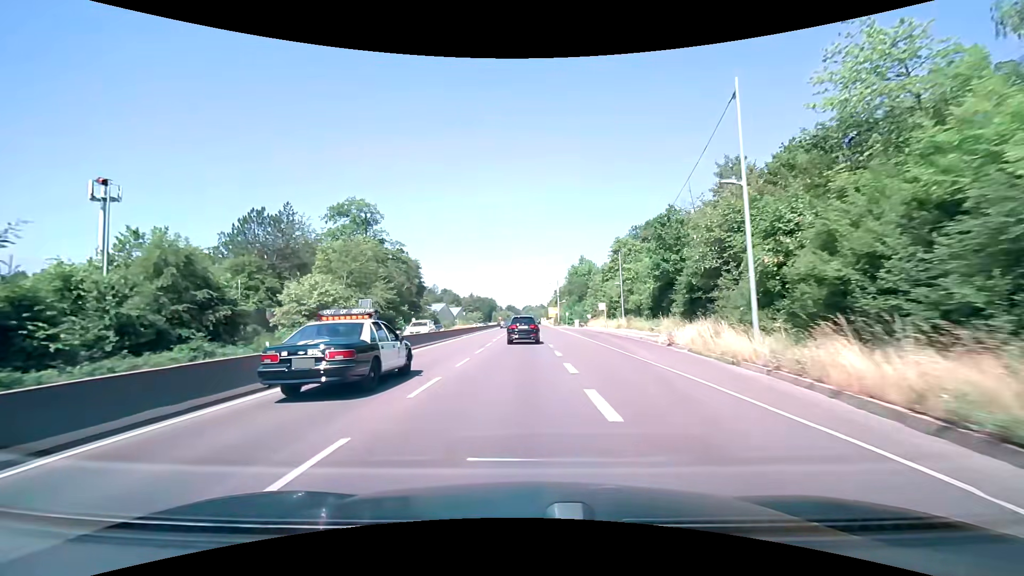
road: trunk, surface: asphalt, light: Day
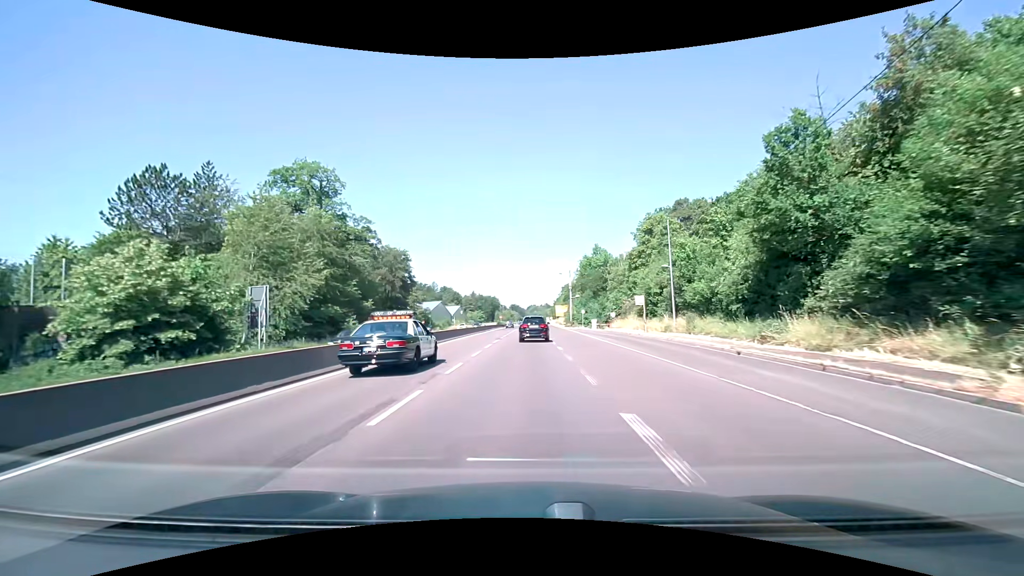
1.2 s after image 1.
(-0.2, +20.7) m; -1°
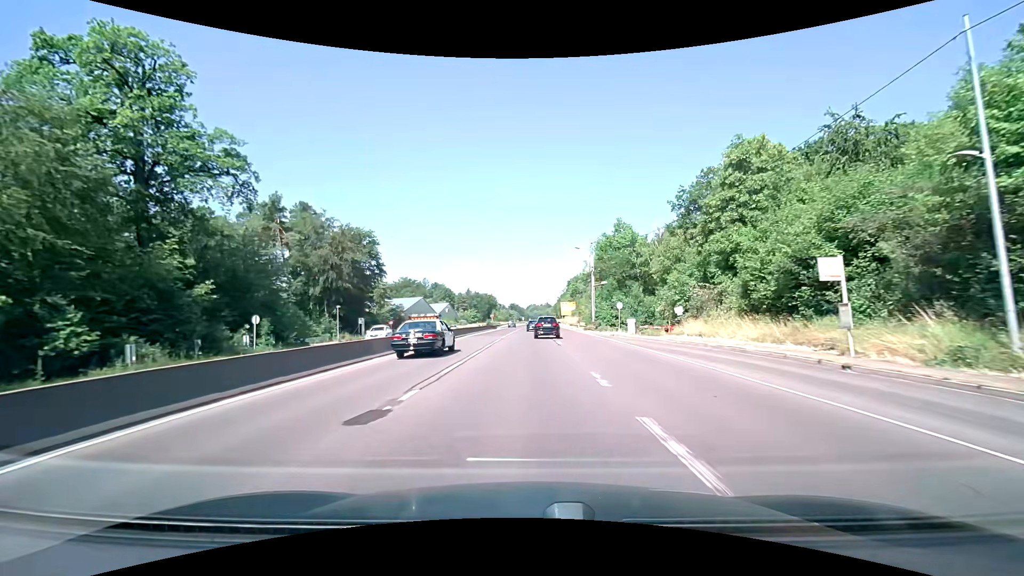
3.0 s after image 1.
(+0.1, +30.7) m; 0°
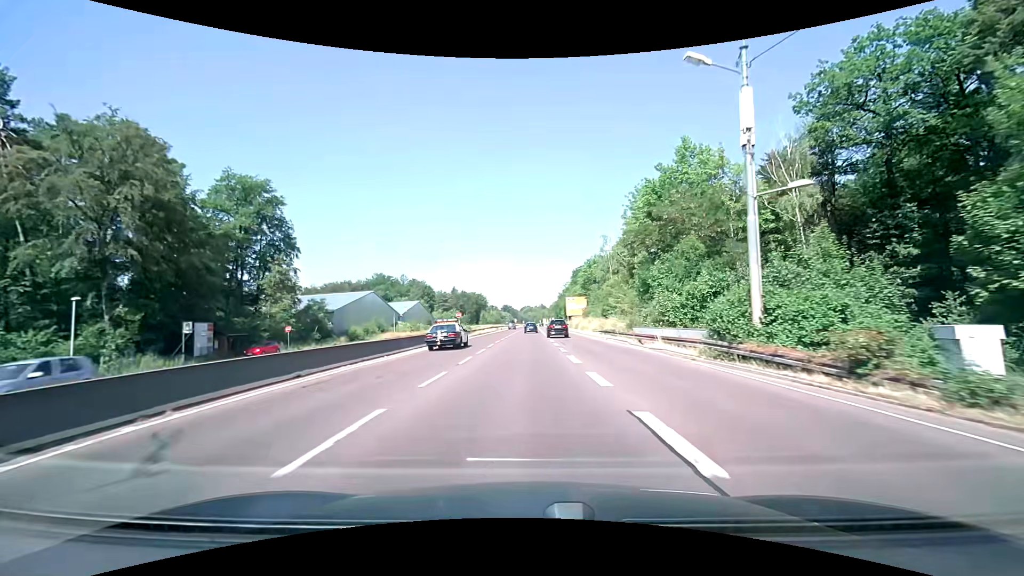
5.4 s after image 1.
(+0.2, +41.9) m; +1°
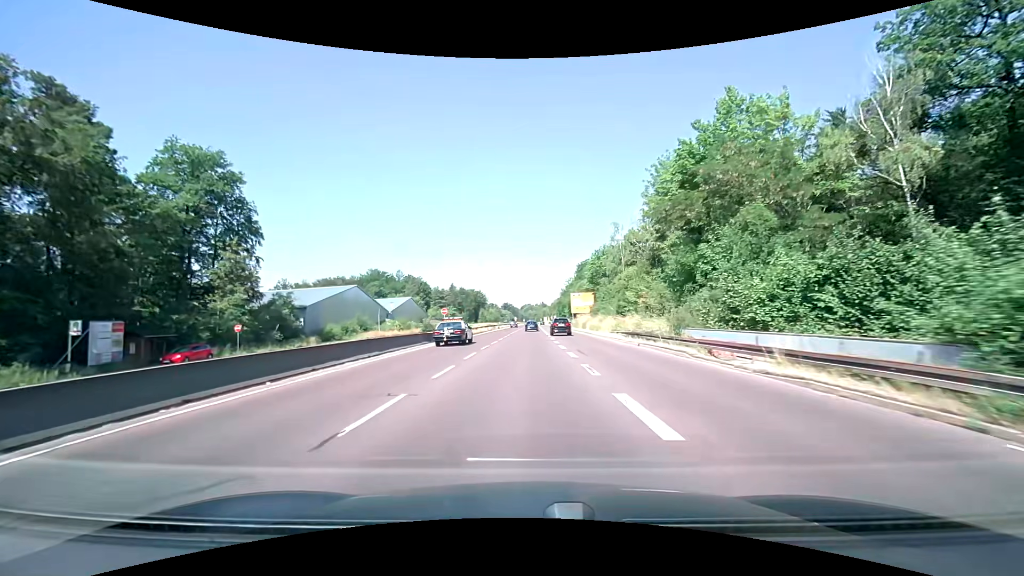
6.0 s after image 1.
(0.0, +10.8) m; 0°
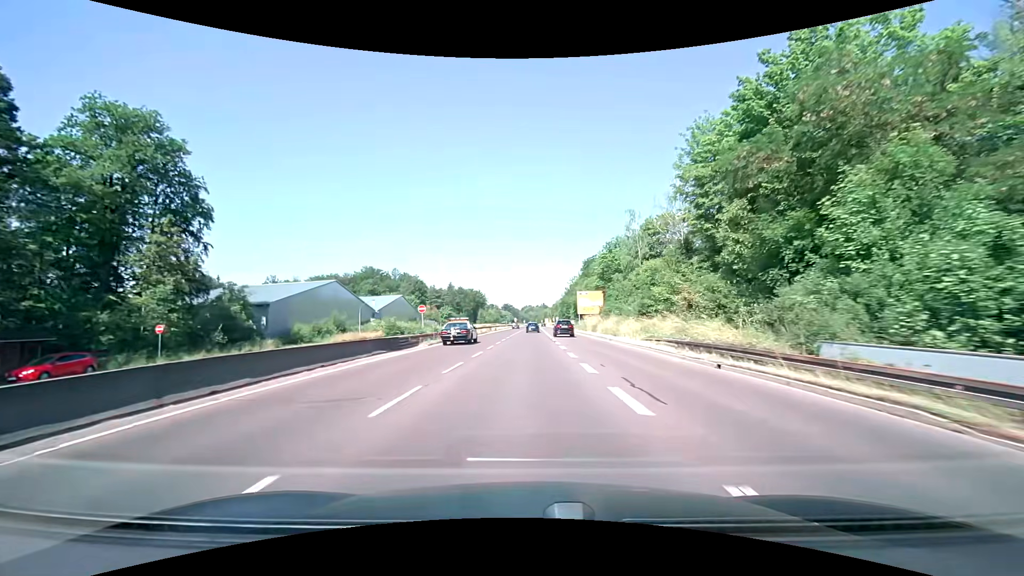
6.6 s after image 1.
(-0.1, +10.9) m; 0°
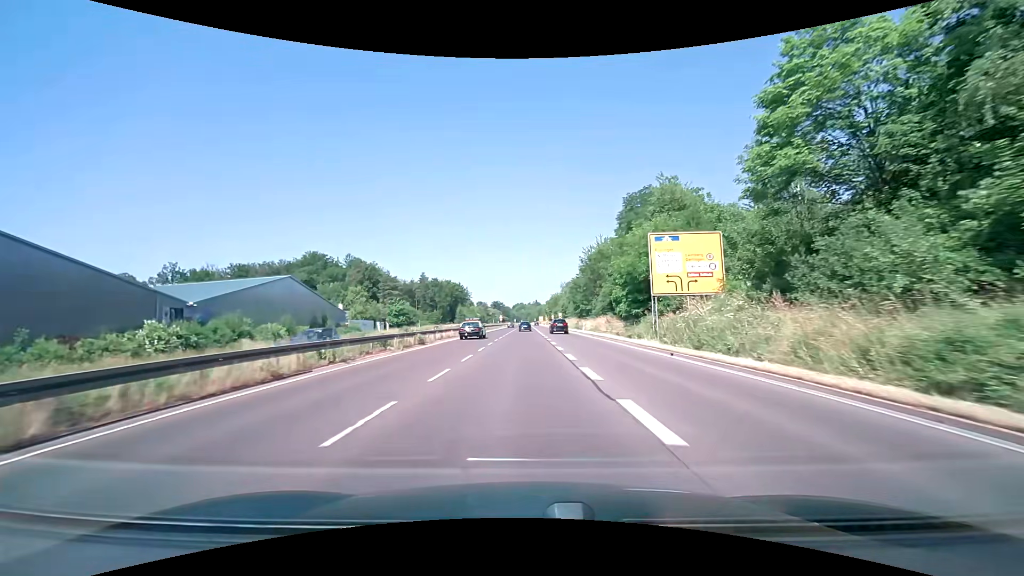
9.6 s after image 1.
(+0.7, +55.9) m; +1°
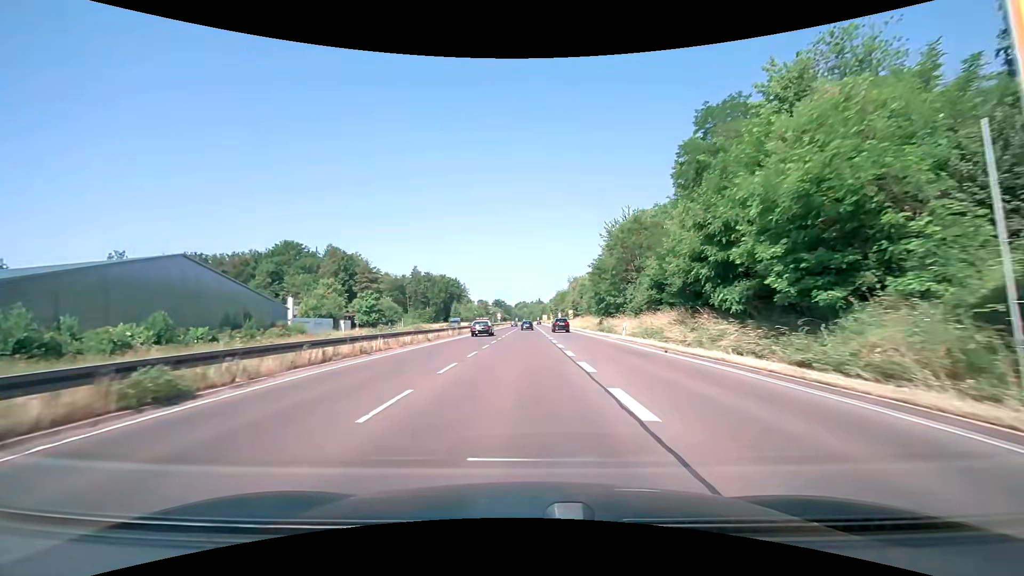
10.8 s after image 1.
(-0.1, +22.8) m; 0°
(0, +10) (0, +20) (0, +30) (0, +40) (0, +50) (0, +60) (0, +70) (0, +80) (0, +90) (0, +100) m
